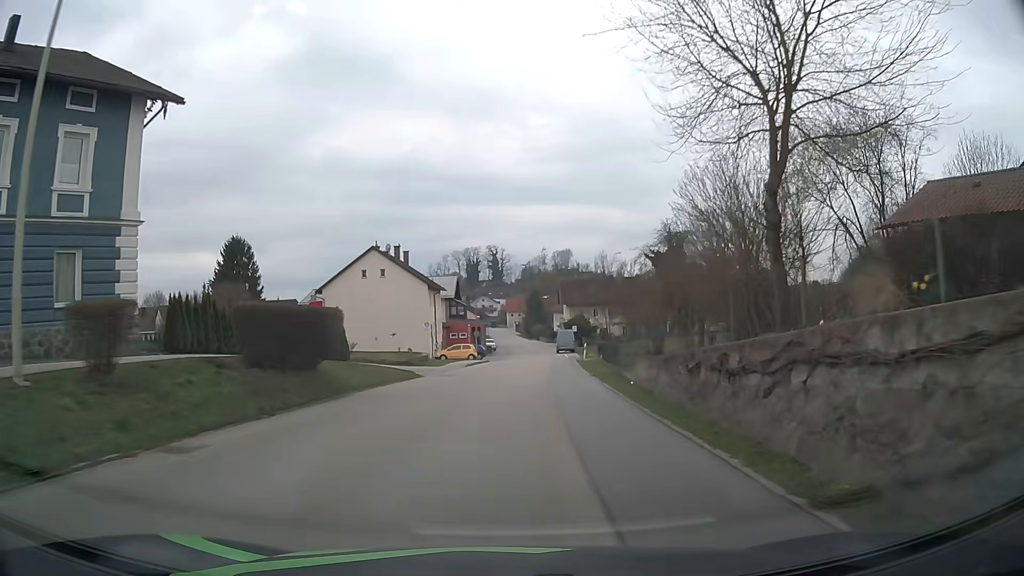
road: secondary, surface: asphalt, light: Day
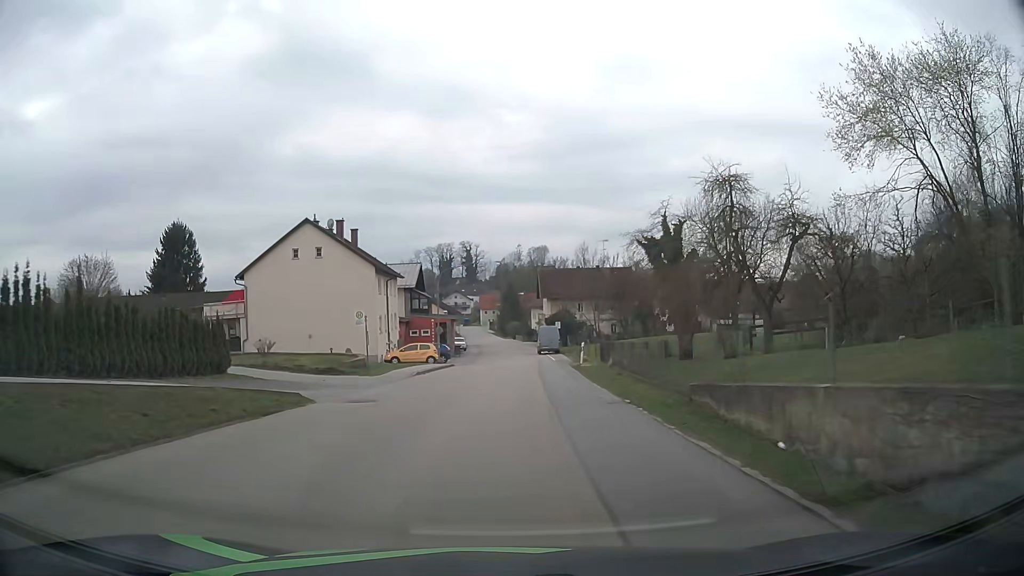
(+0.2, +13.3) m; +2°
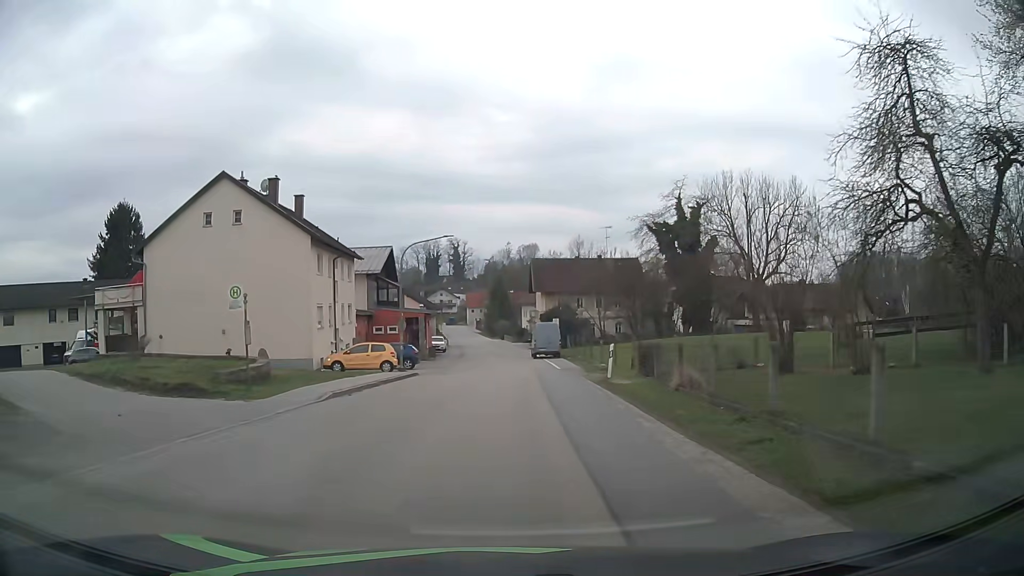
(+0.1, +13.3) m; +1°
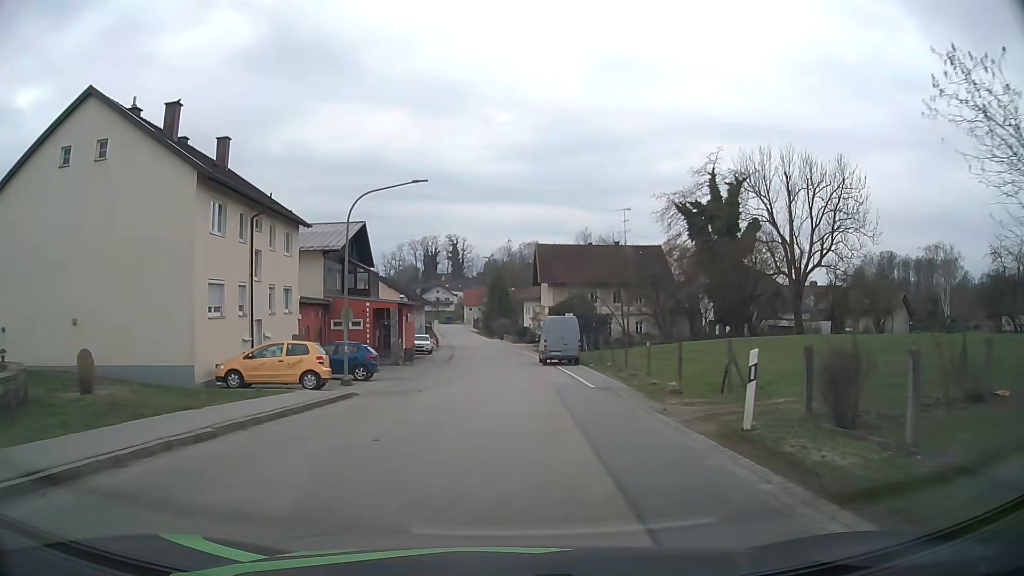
(0.0, +13.3) m; 0°
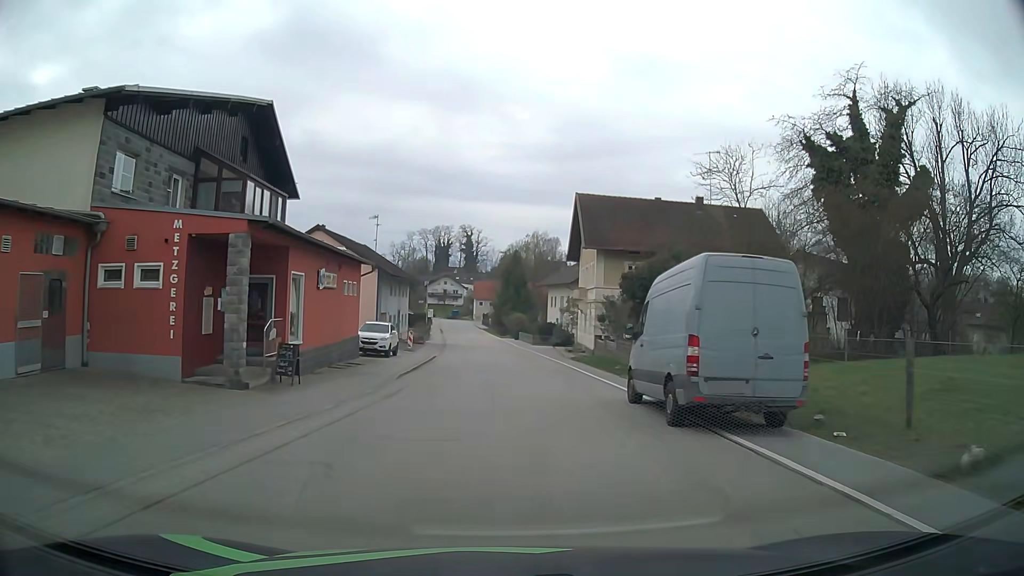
(-0.3, +26.4) m; -1°
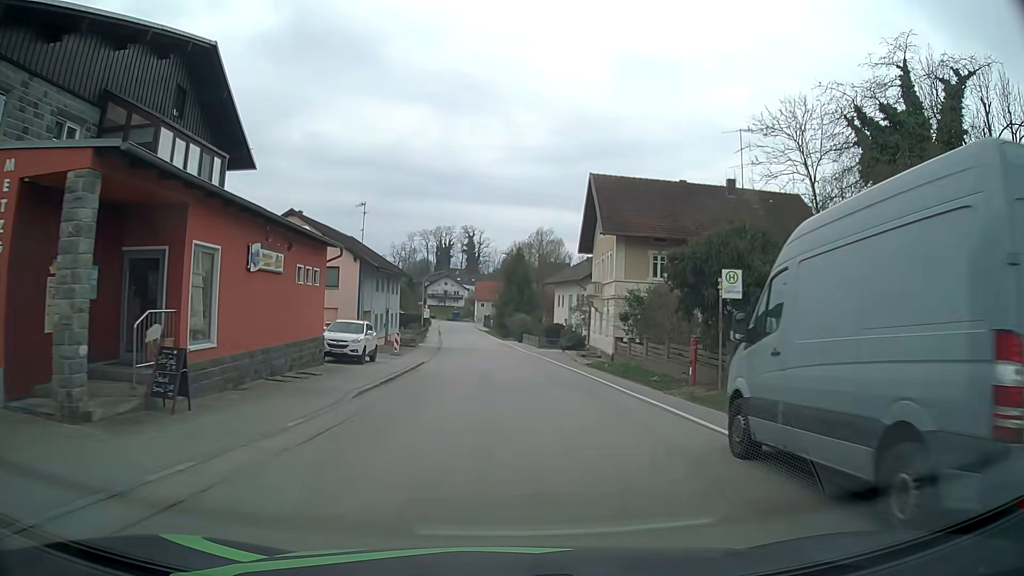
(-0.1, +6.6) m; -1°
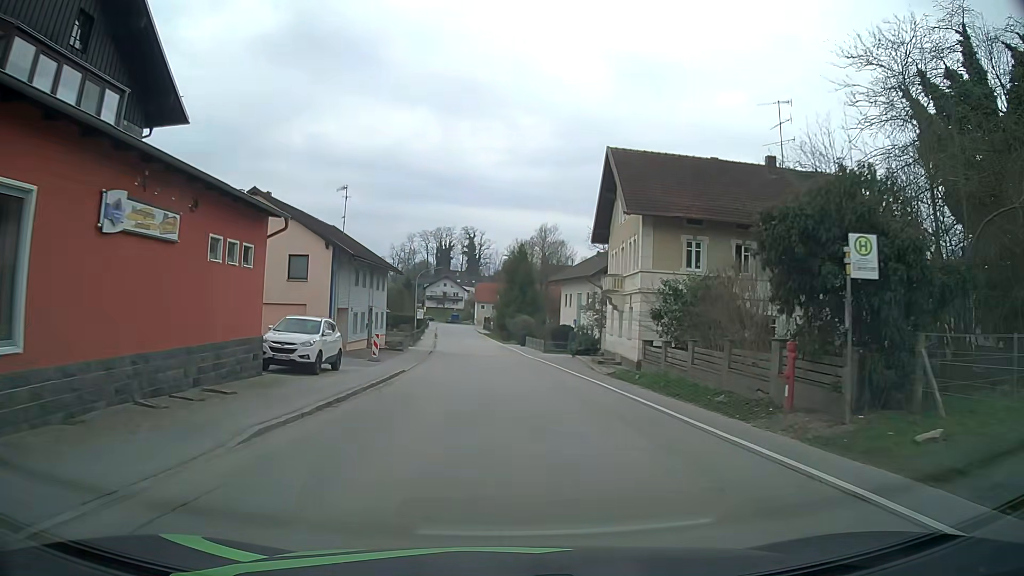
(0.0, +6.7) m; 0°
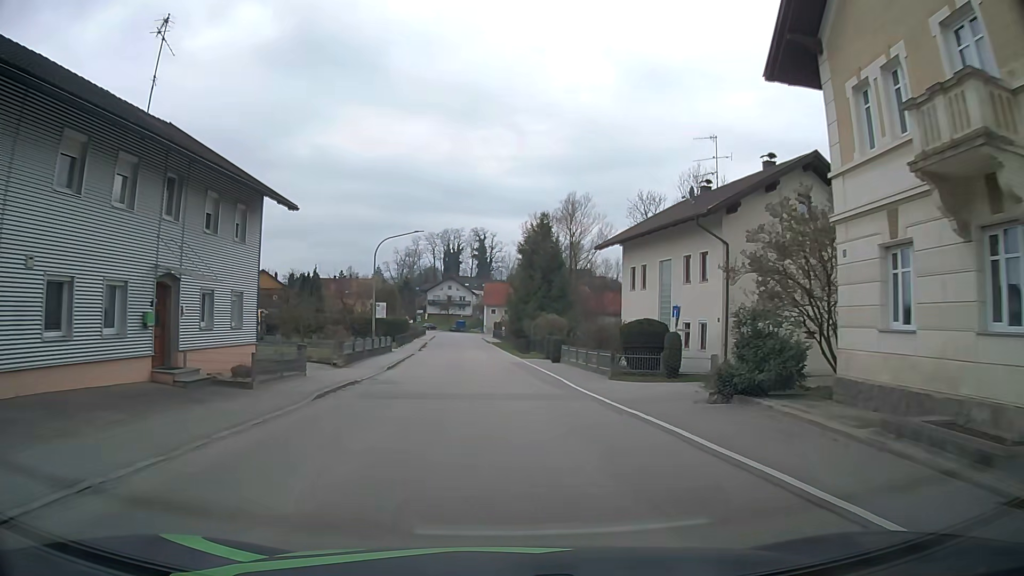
(-0.2, +27.8) m; -1°
(0, +10) (0, +20) (-1, +30) (-1, +40) (-2, +50) (-2, +60) (-3, +70) (-4, +80) (-5, +90) (-5, +100) m
